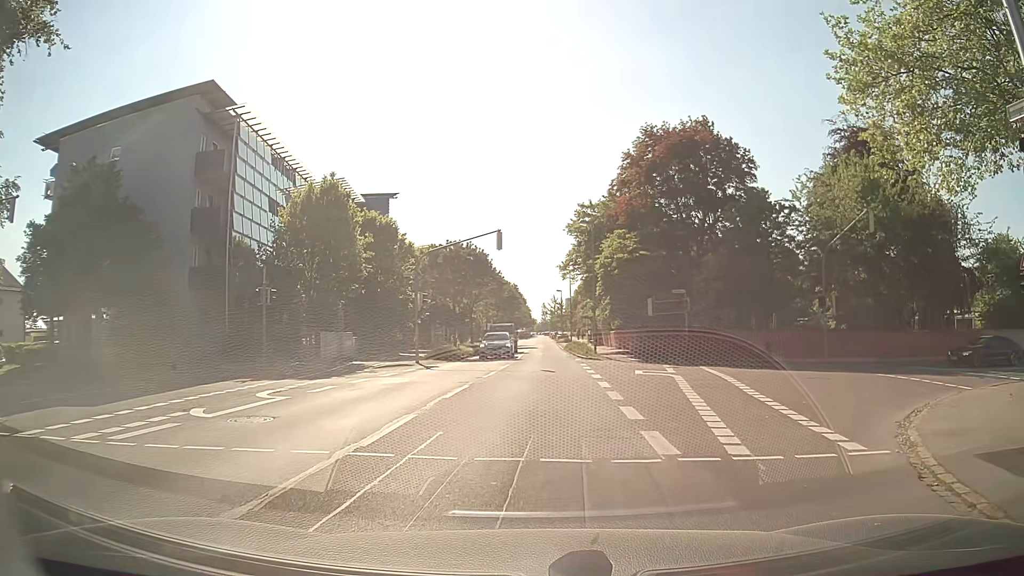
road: tertiary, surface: asphalt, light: Day
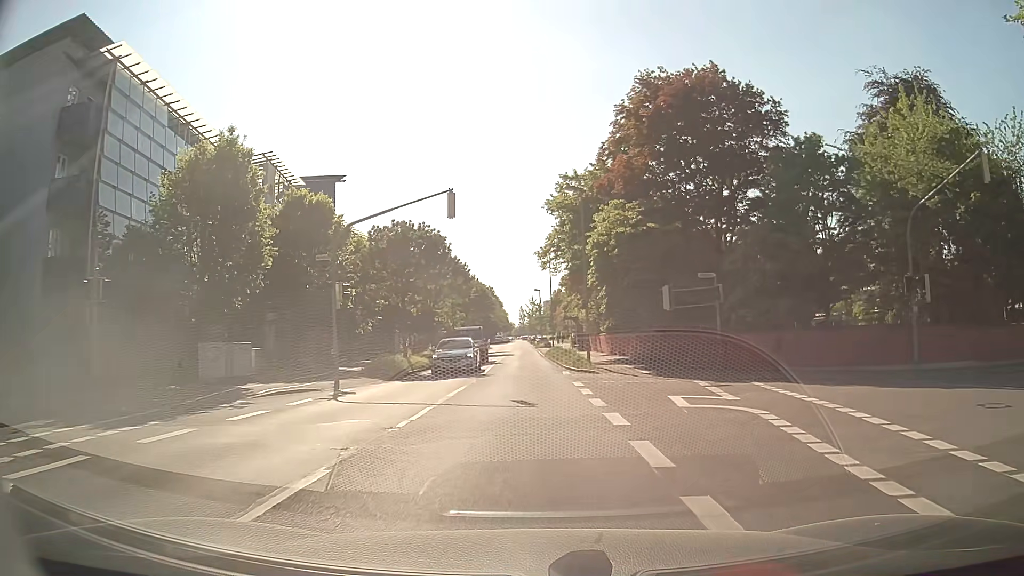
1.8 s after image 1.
(+0.1, +10.4) m; +1°
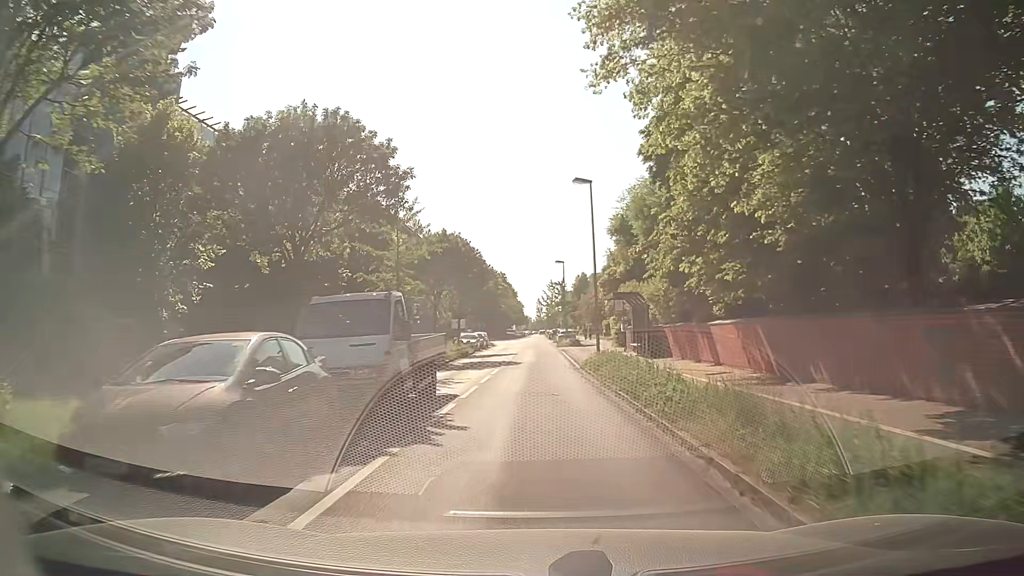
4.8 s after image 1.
(-0.4, +28.5) m; -2°
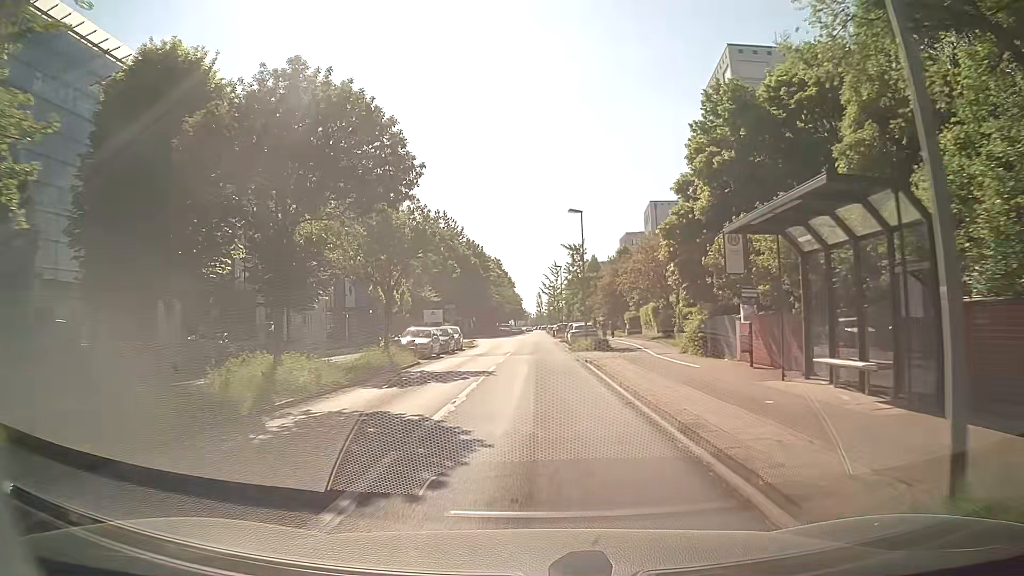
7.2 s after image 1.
(+0.2, +24.3) m; 0°
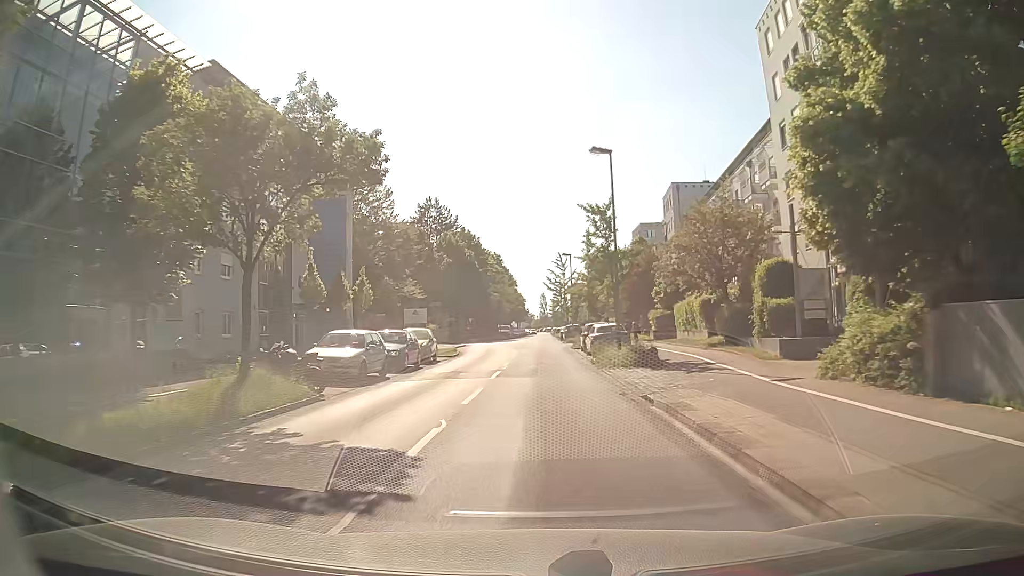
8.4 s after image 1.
(0.0, +13.5) m; 0°
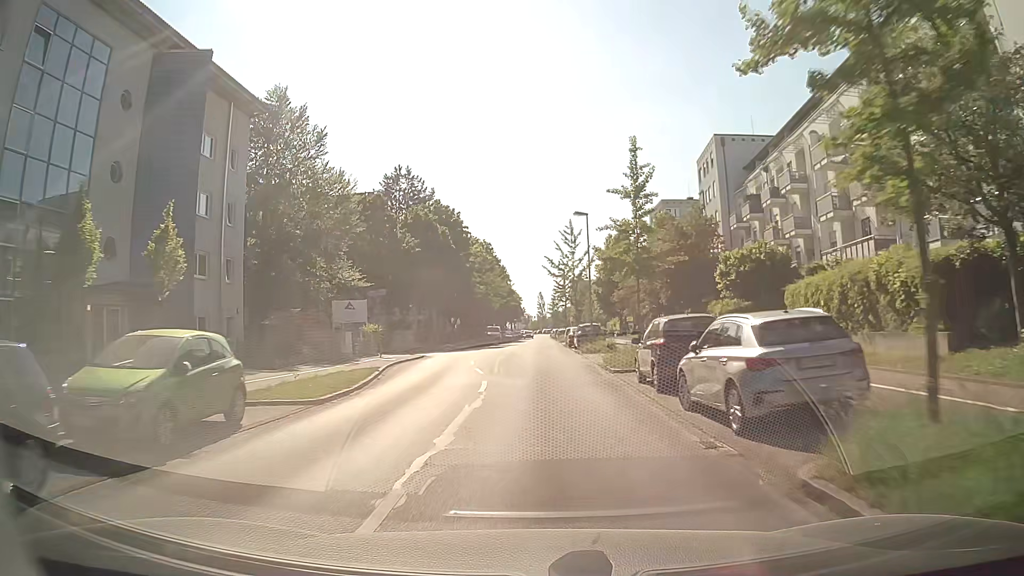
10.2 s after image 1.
(+0.2, +21.7) m; +1°
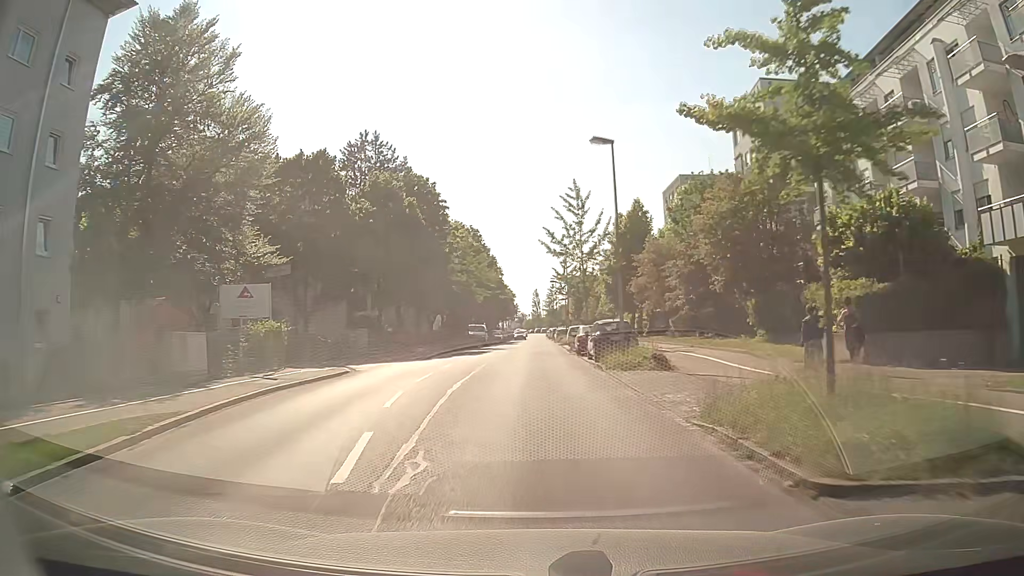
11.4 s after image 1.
(0.0, +14.7) m; 0°
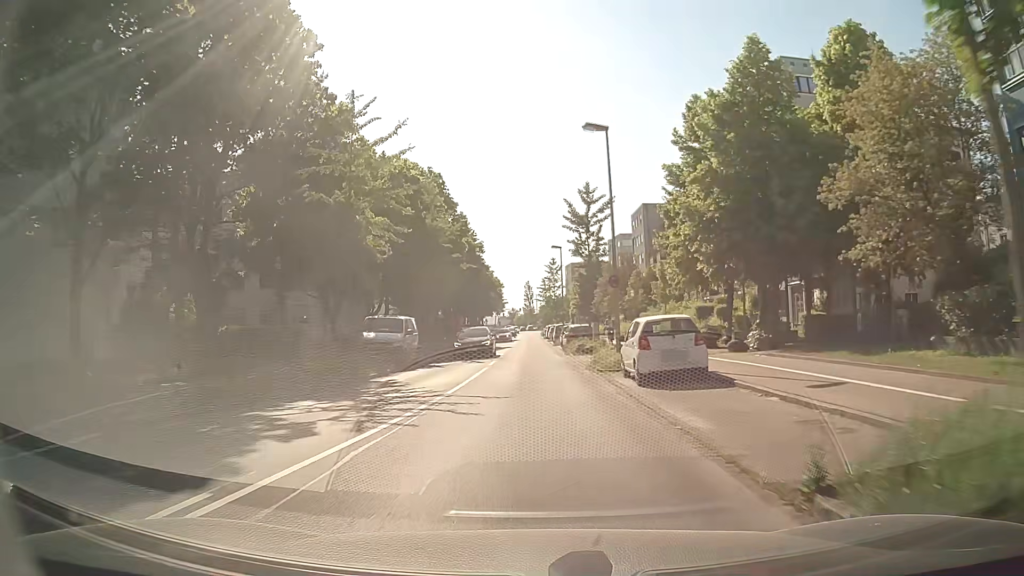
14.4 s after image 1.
(0.0, +35.2) m; +1°
(0, +10) (0, +20) (0, +30) (0, +40) (0, +50) (0, +60) (-1, +70) (-1, +80) (-1, +90) (-1, +100) m
